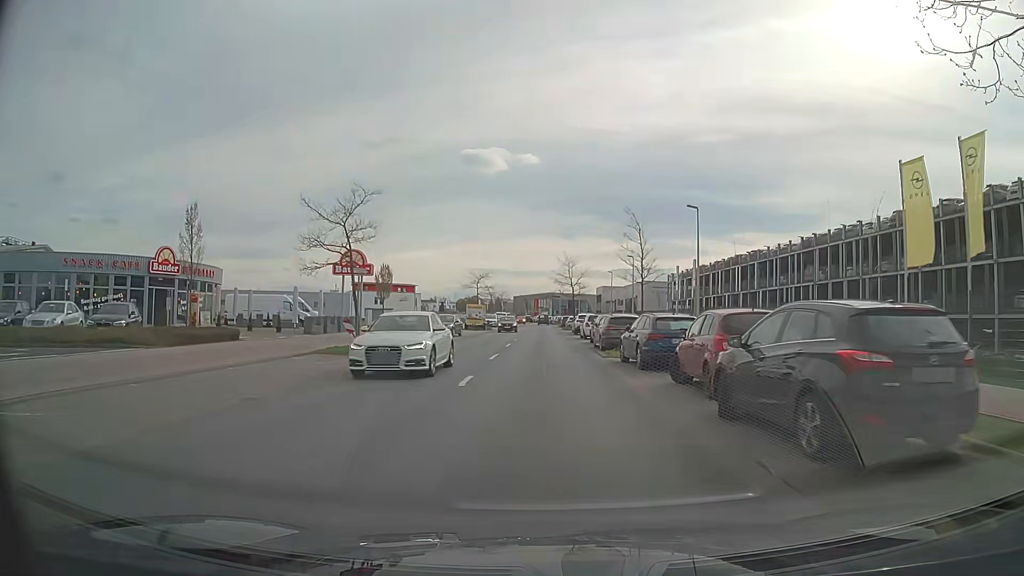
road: tertiary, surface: asphalt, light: Day
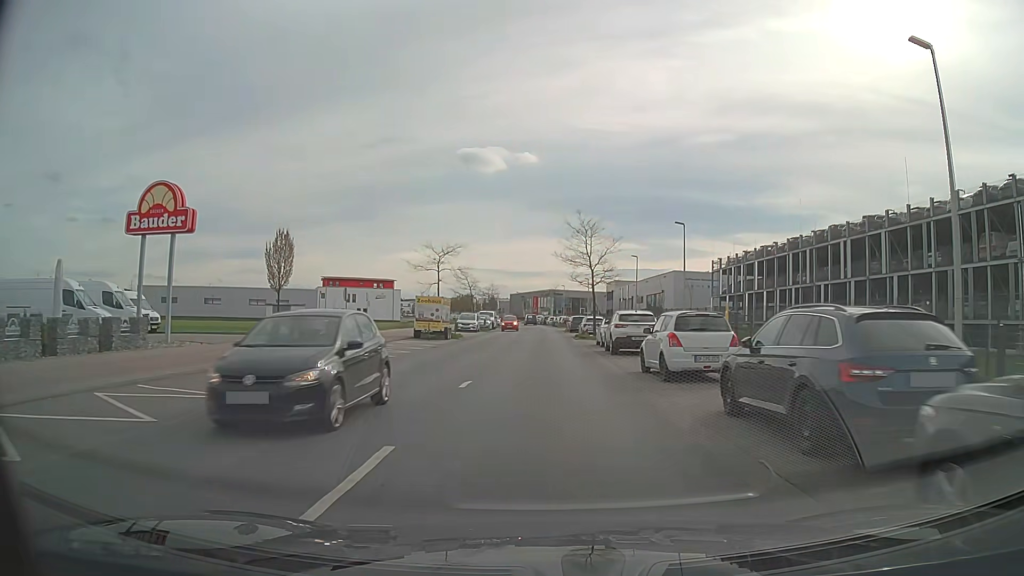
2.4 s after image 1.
(-0.1, +26.4) m; -1°
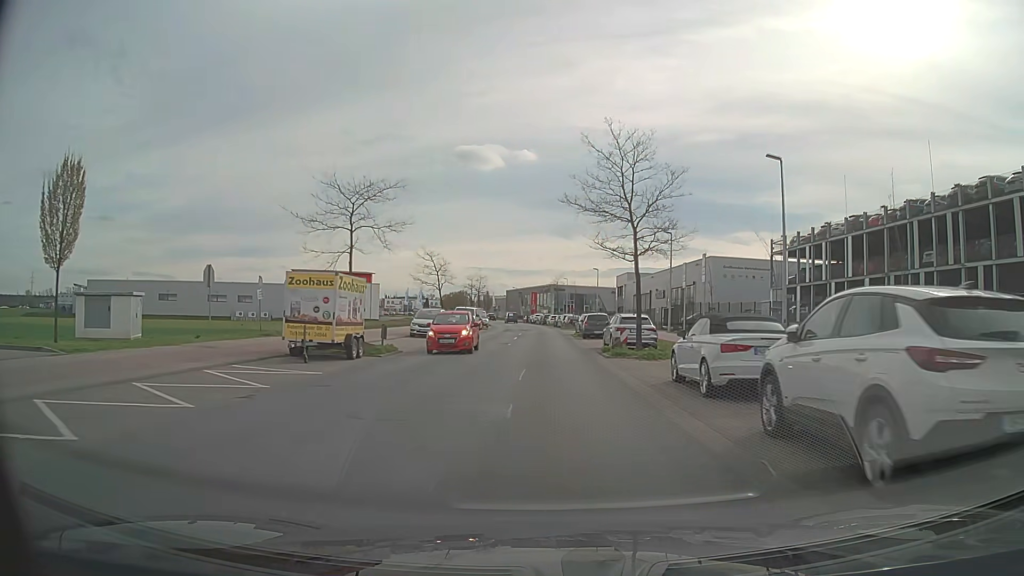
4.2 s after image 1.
(+0.2, +19.9) m; +1°
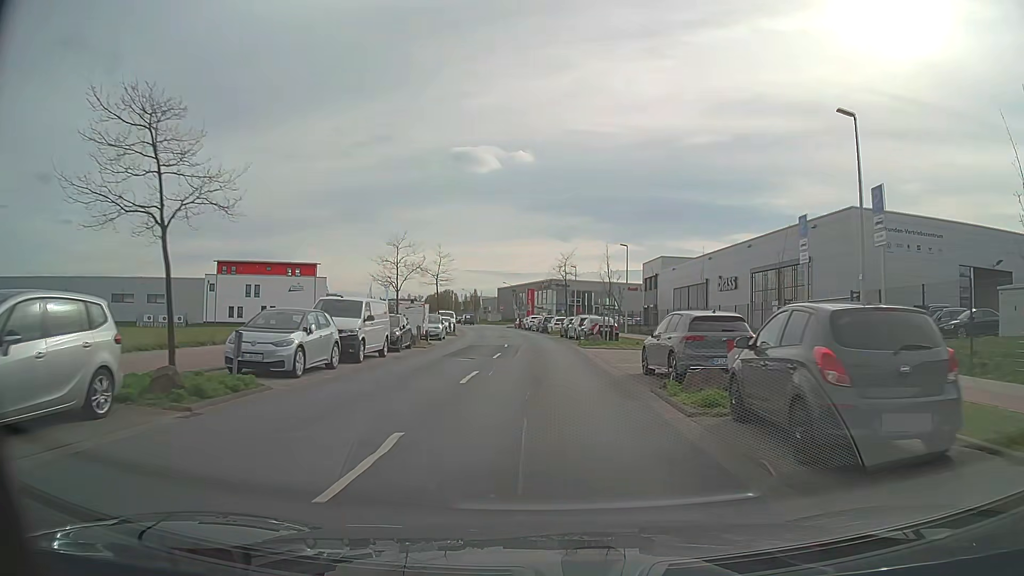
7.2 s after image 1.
(0.0, +33.5) m; 0°
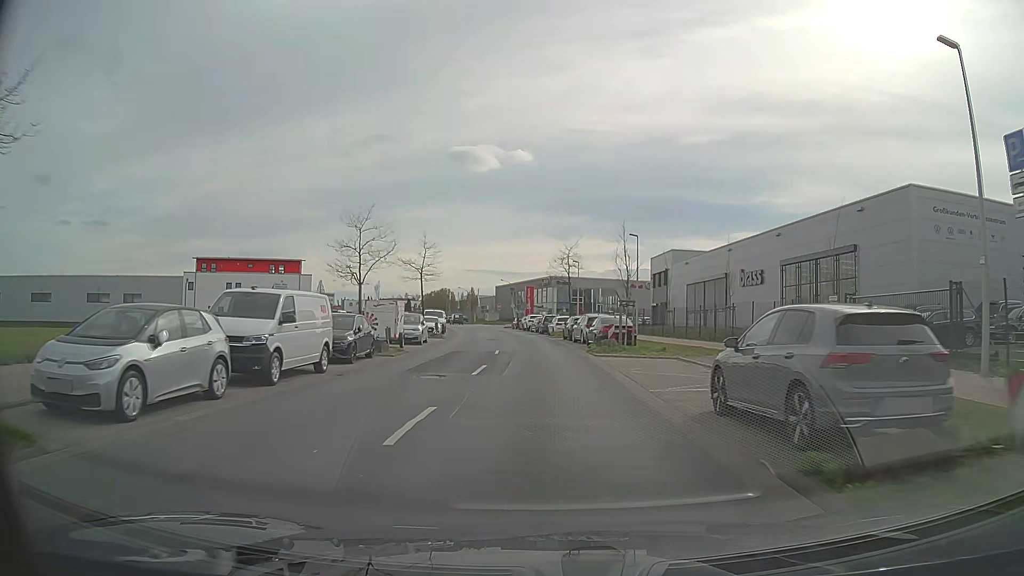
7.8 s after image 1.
(0.0, +6.8) m; 0°
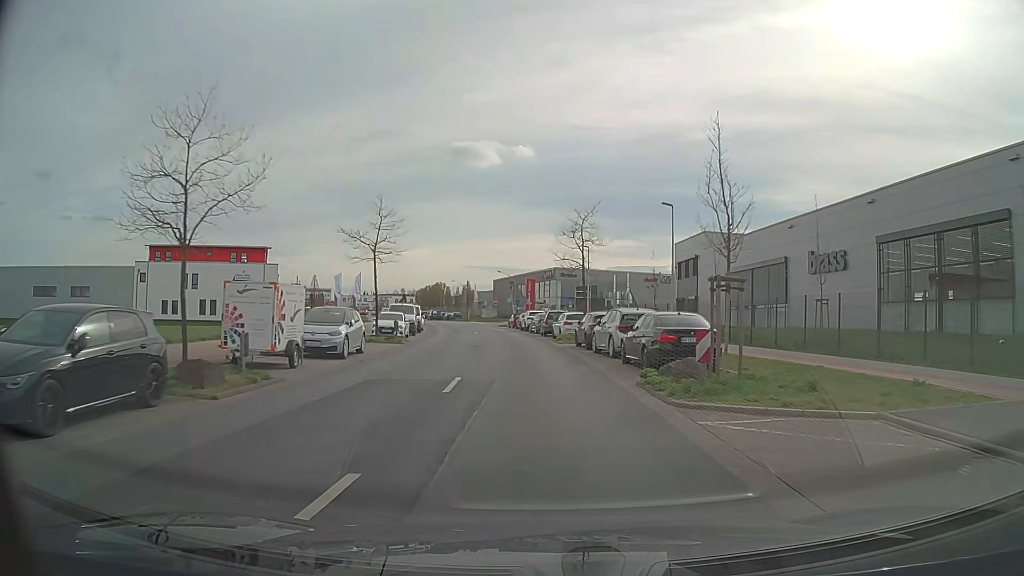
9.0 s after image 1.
(-0.1, +13.7) m; 0°
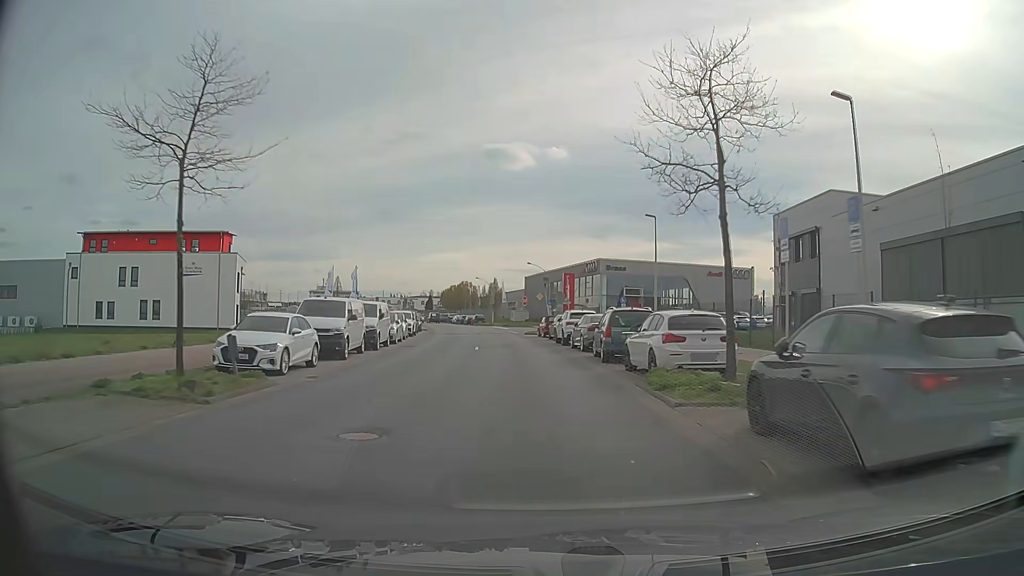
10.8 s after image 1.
(-0.6, +21.0) m; -3°
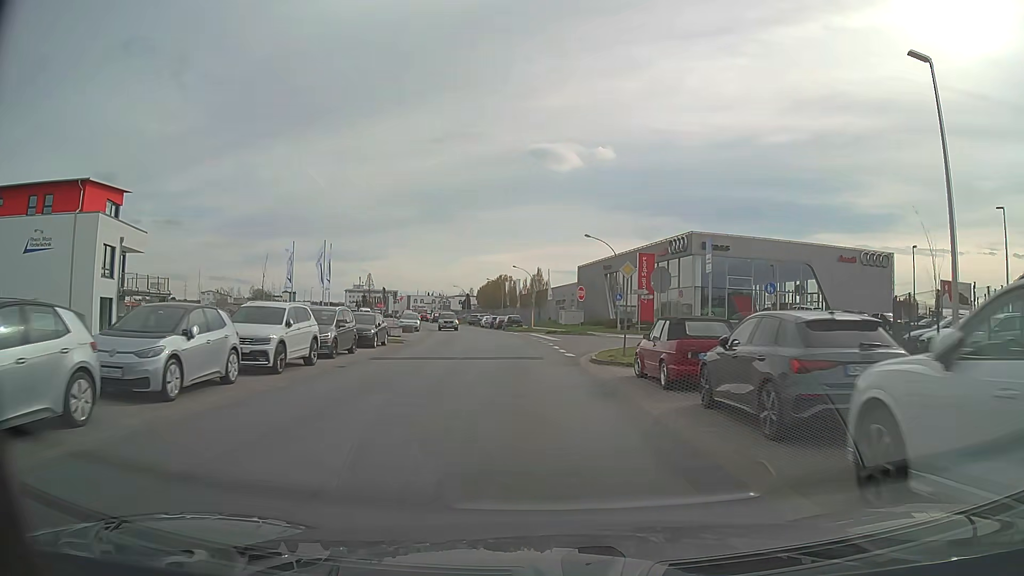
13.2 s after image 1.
(-1.1, +29.0) m; -4°
(0, +10) (0, +20) (-1, +30) (-2, +40) (-3, +50) (-5, +60) (-6, +70) (-9, +79) (-11, +89) (-13, +99) m
